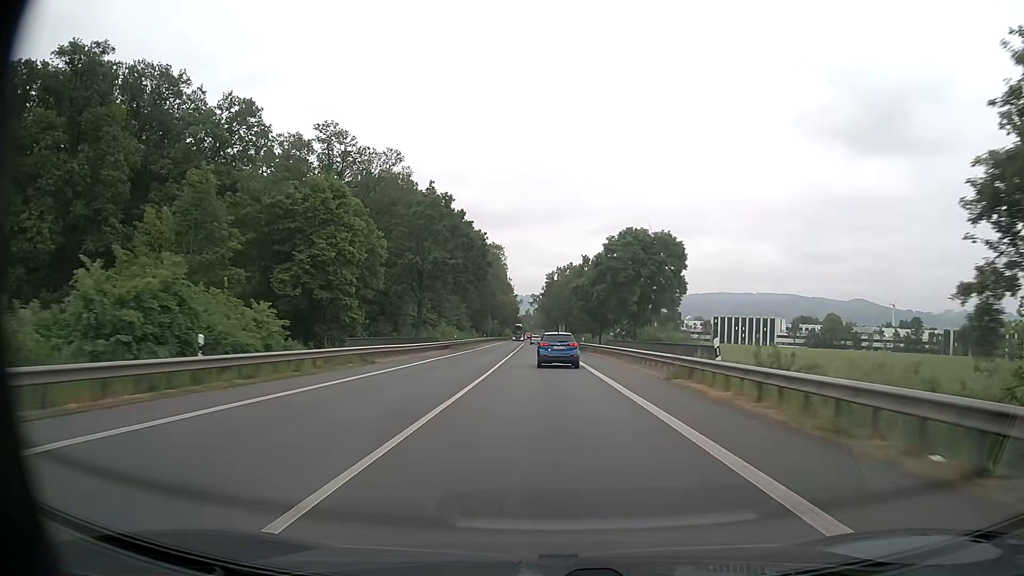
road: primary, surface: asphalt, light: Day
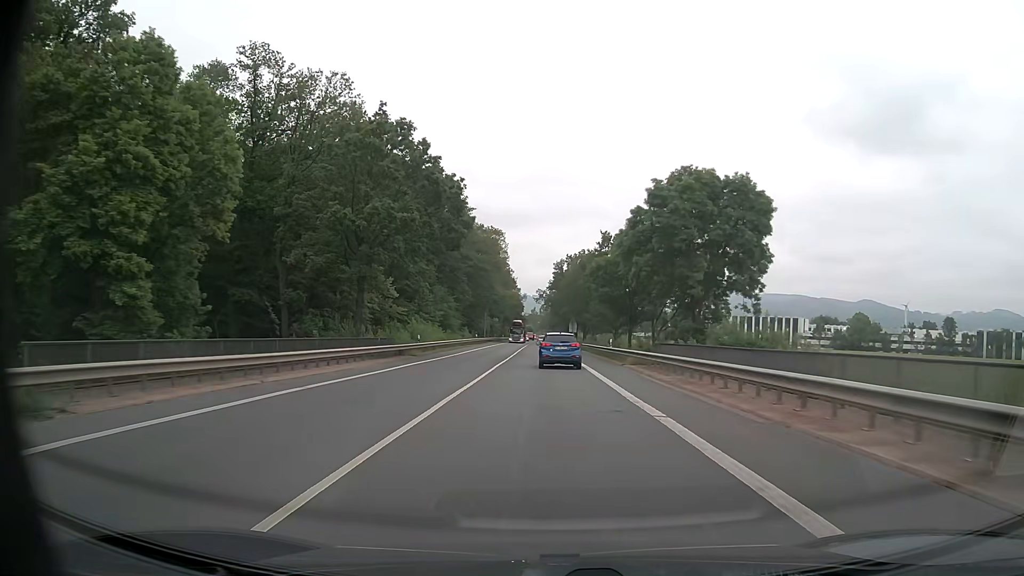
(-0.2, +22.7) m; -1°
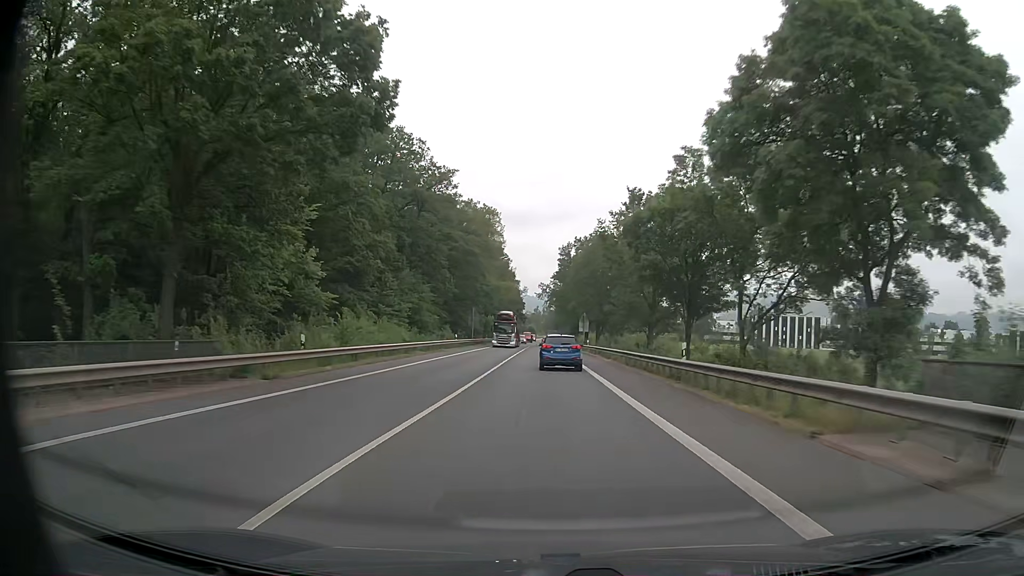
(-0.1, +22.5) m; 0°
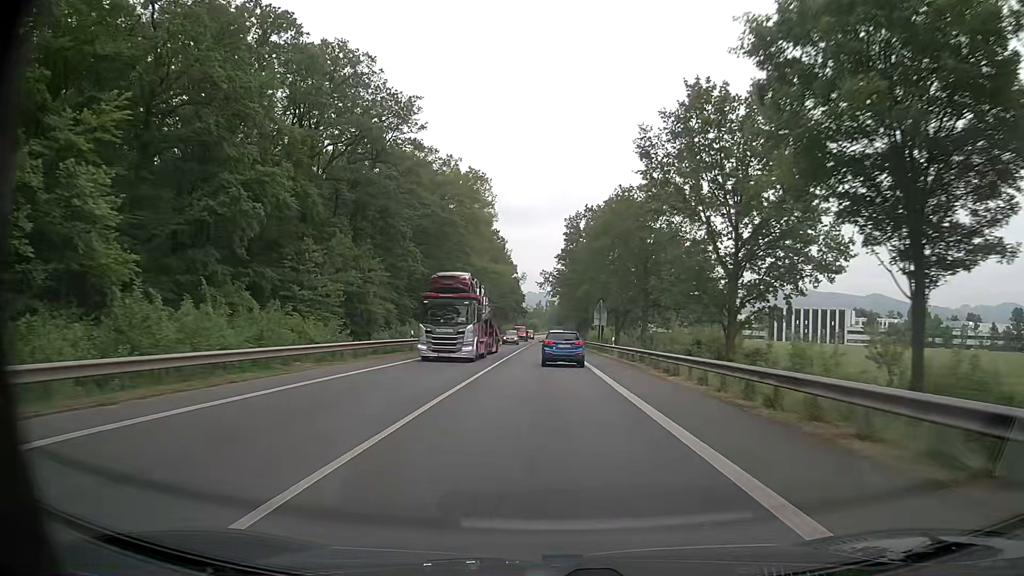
(-0.1, +22.5) m; 0°
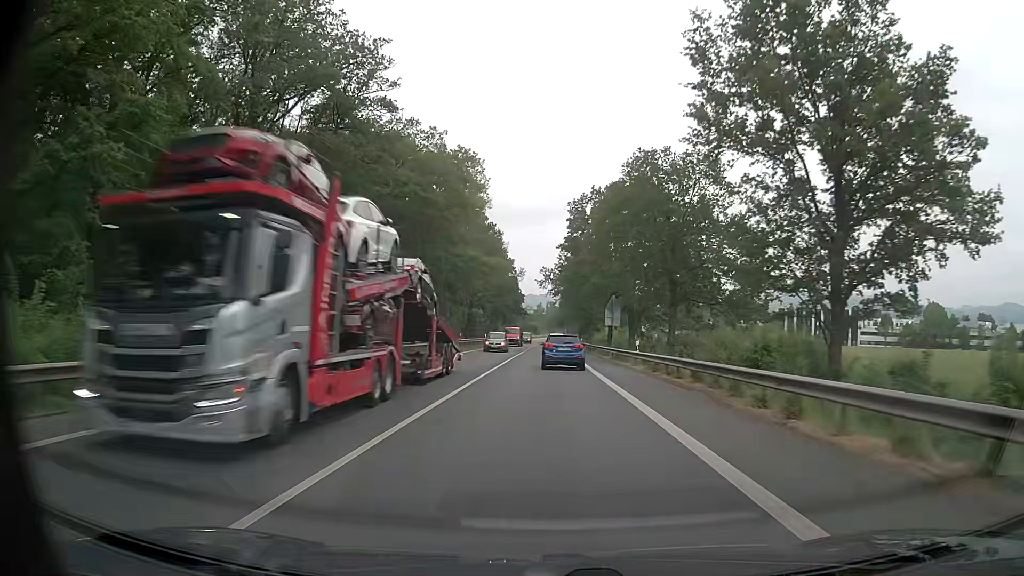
(0.0, +11.2) m; 0°
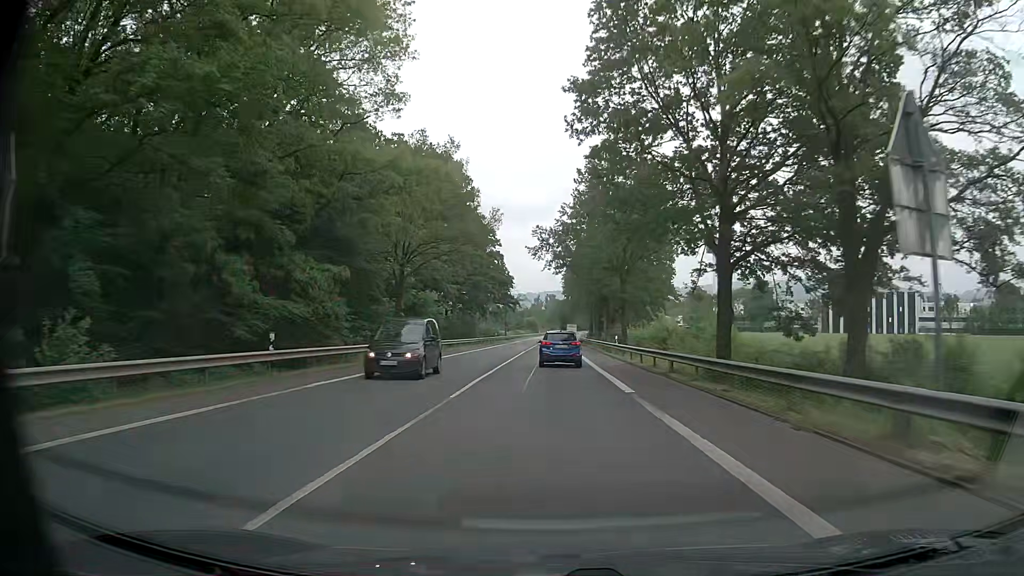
(0.0, +44.5) m; 0°
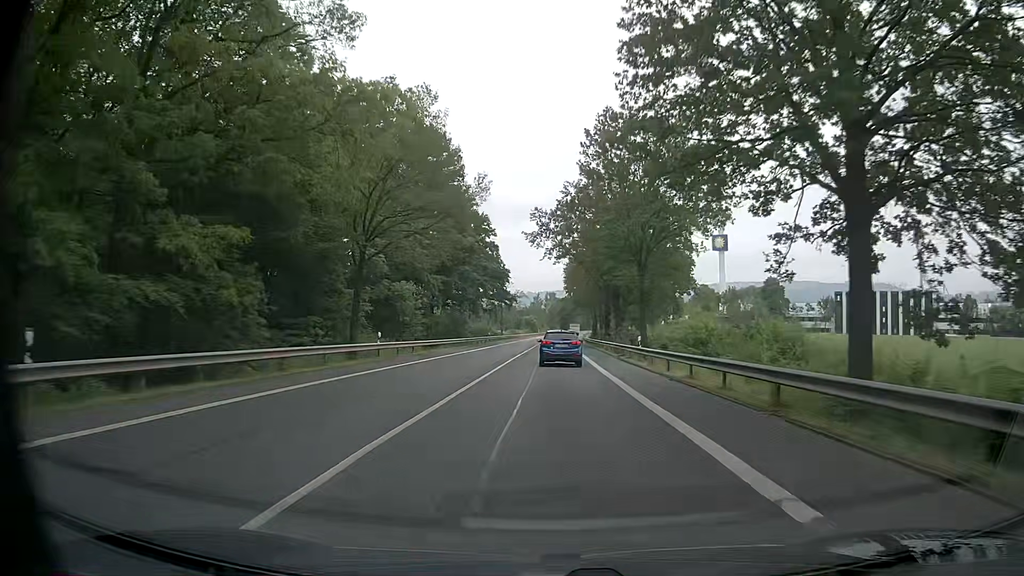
(0.0, +11.1) m; 0°
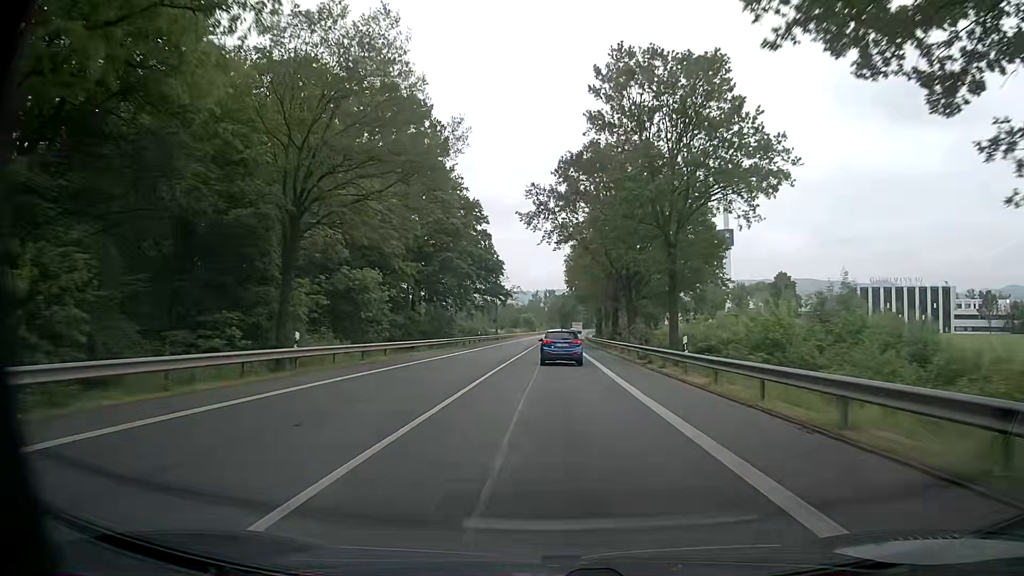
(+0.1, +11.0) m; 0°
(0, +10) (0, +20) (0, +30) (0, +40) (0, +50) (0, +60) (+1, +70) (+1, +80) (+1, +90) (+1, +100) m
